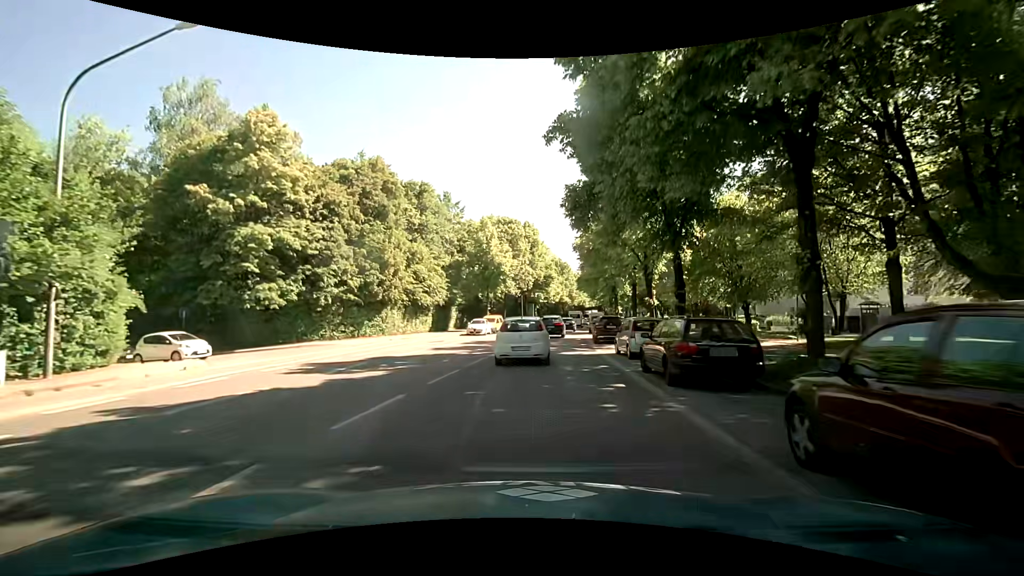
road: secondary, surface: asphalt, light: Day
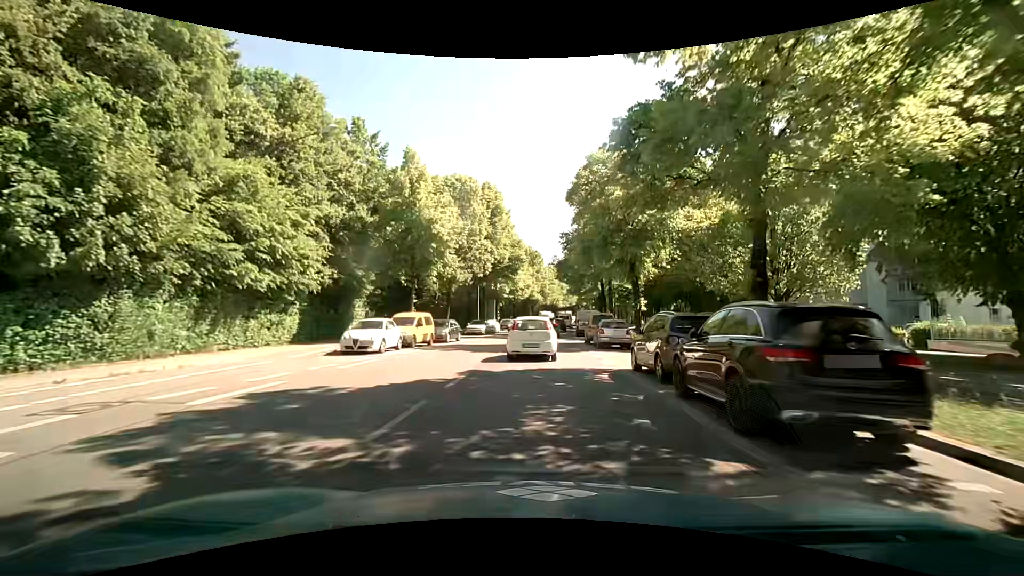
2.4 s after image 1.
(+0.9, +23.3) m; +4°
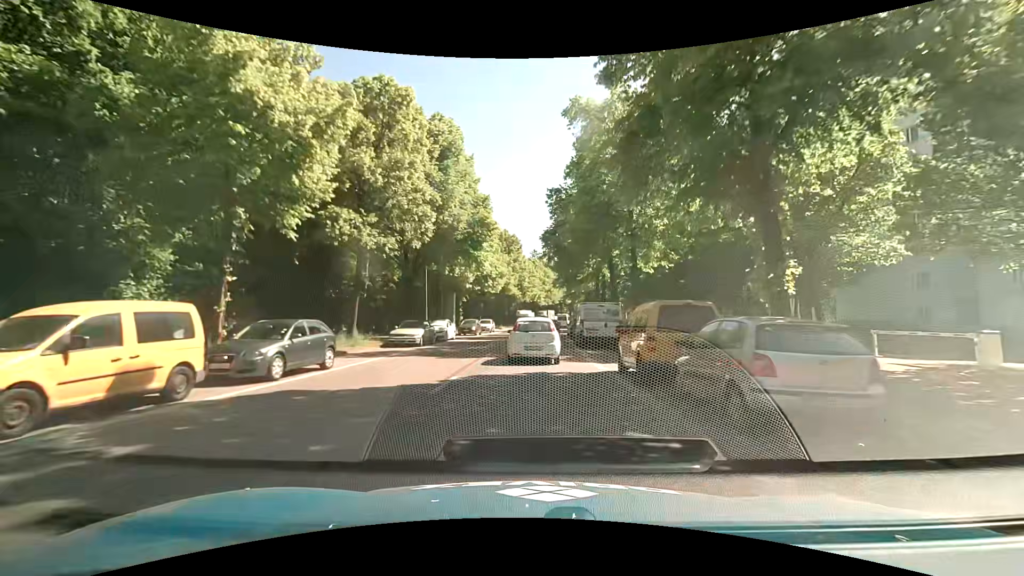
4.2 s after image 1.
(+0.4, +18.6) m; +3°
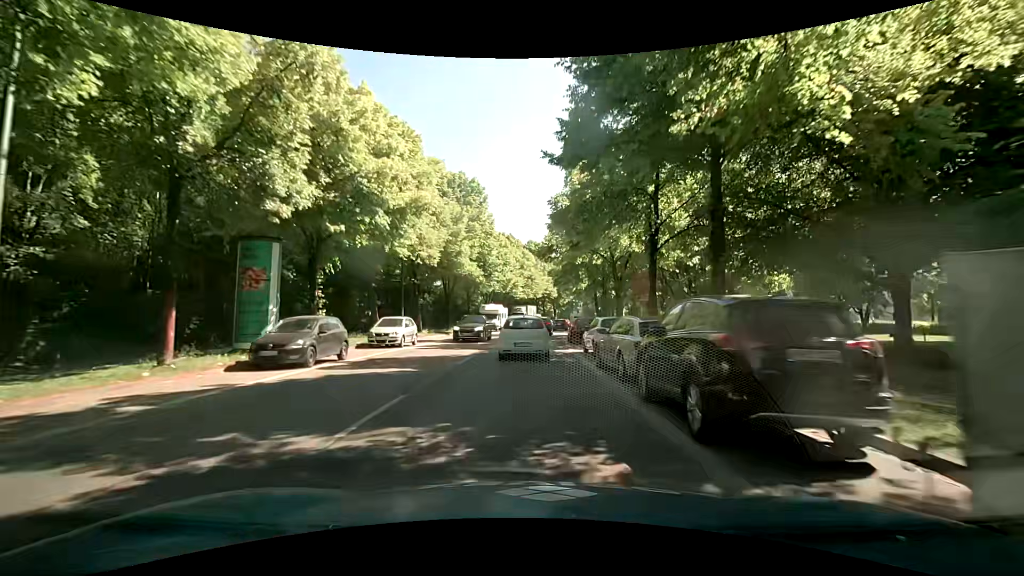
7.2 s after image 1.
(+0.5, +30.4) m; +3°
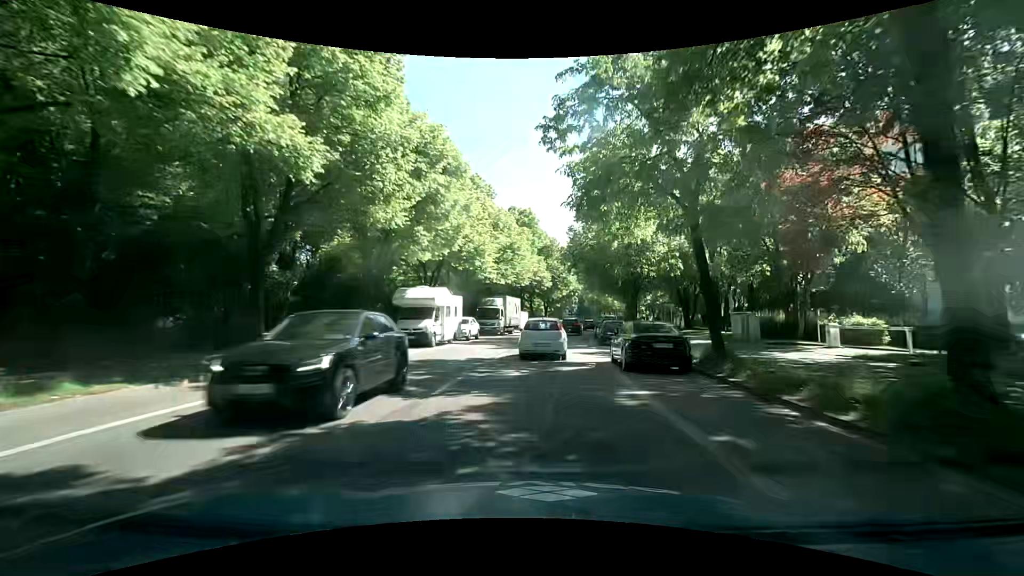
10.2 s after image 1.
(-0.1, +31.8) m; +1°
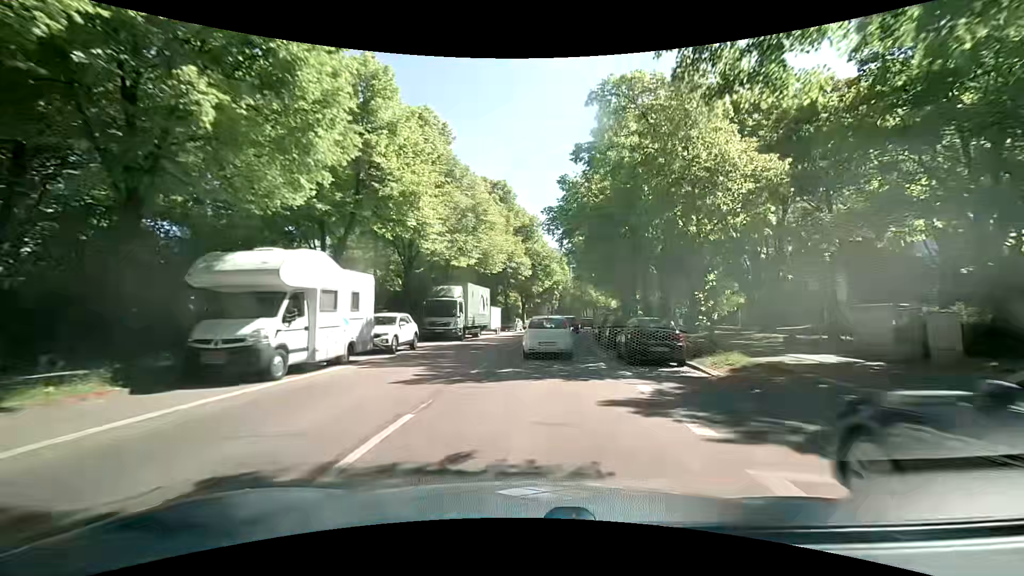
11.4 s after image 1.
(+0.3, +13.6) m; +4°
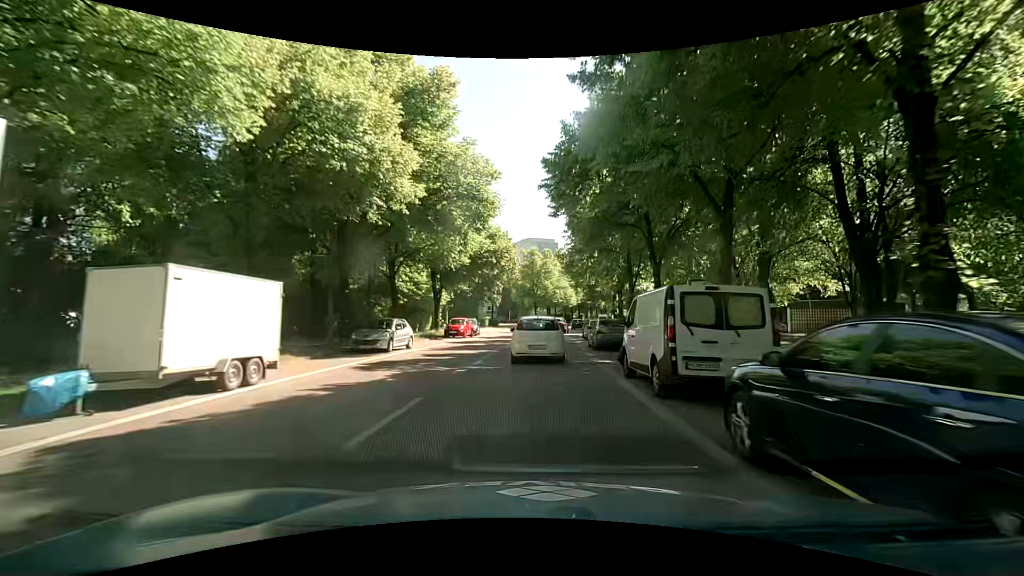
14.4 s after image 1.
(+1.5, +32.4) m; +6°
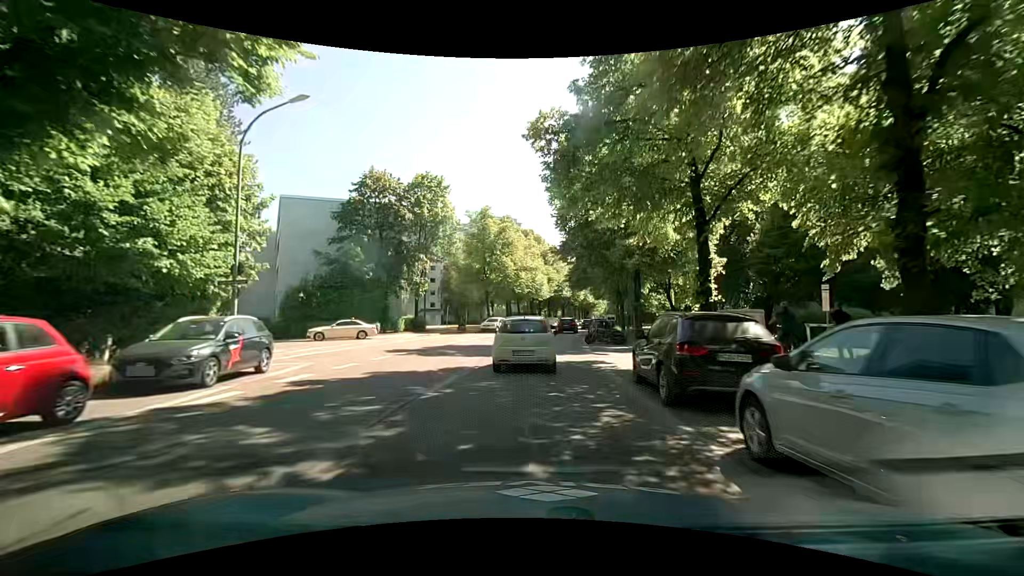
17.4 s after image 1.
(+1.2, +32.2) m; +5°
(0, +10) (0, +20) (+1, +30) (+2, +40) (+3, +50) (+5, +60) (+6, +70) (+8, +79) (+11, +89) (+13, +99) m
